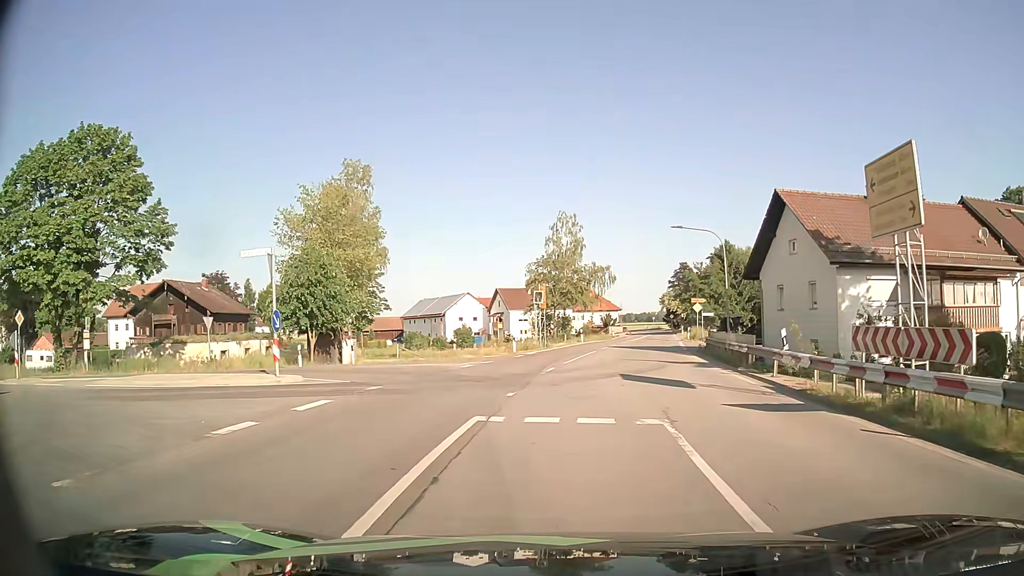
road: secondary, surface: asphalt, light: Day
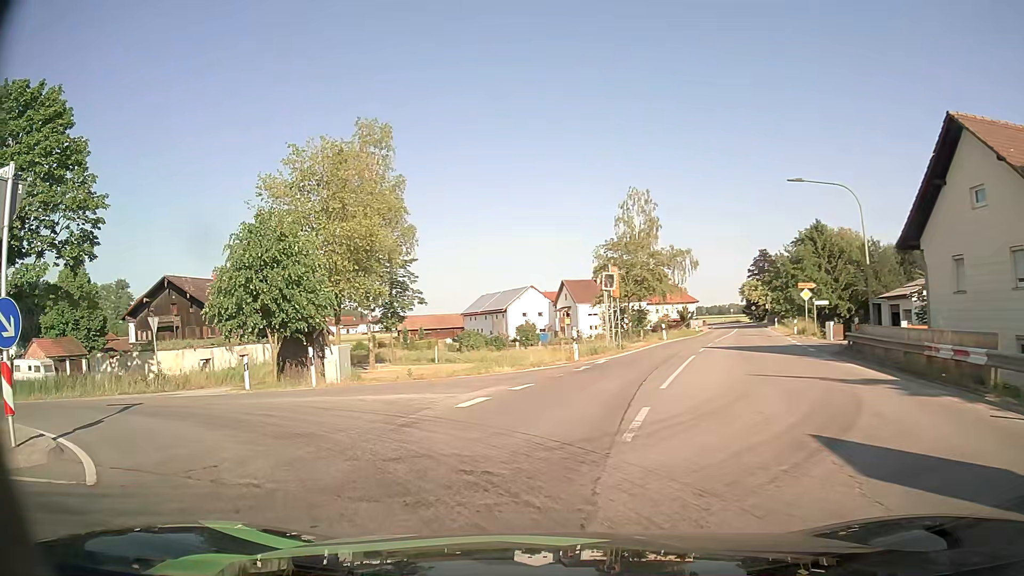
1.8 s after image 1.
(+0.1, +11.1) m; -5°
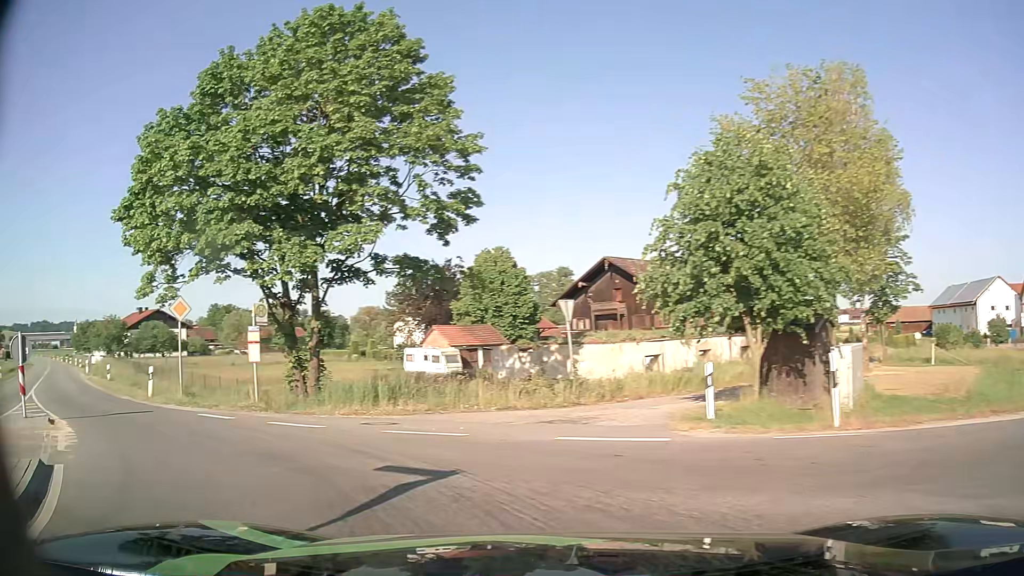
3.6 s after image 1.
(-2.6, +8.2) m; -39°
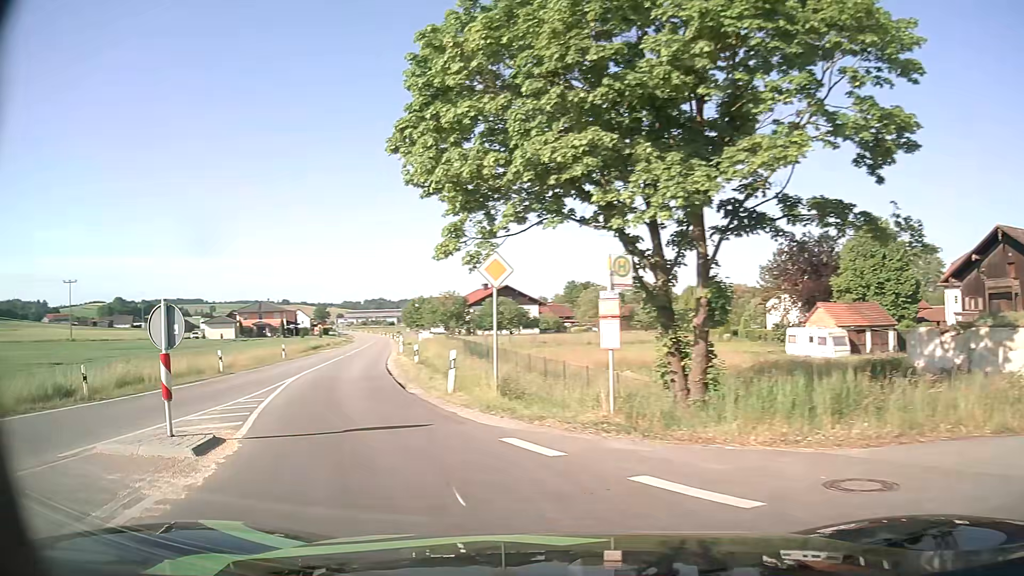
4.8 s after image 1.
(-1.9, +6.6) m; -31°
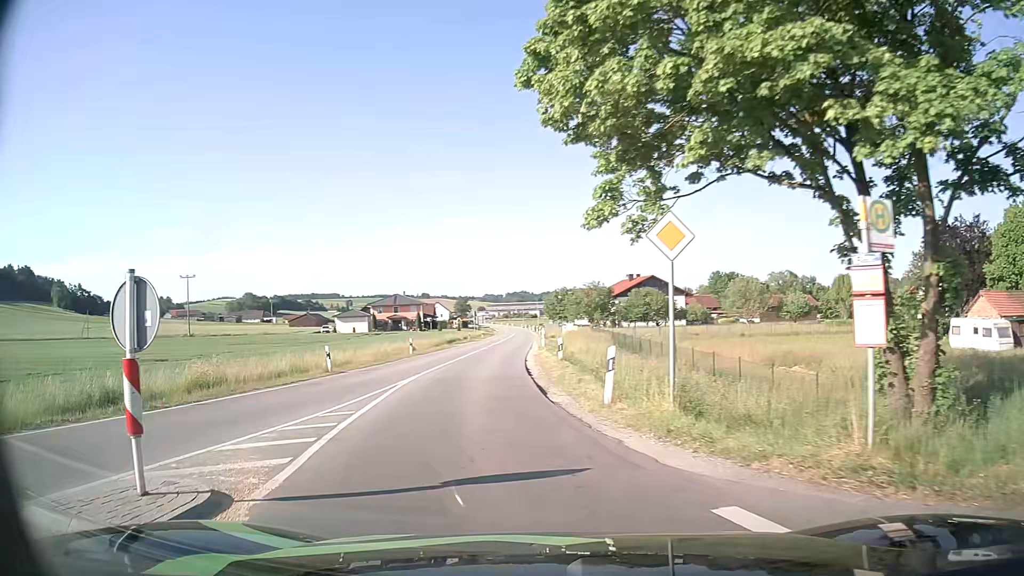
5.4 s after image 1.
(-0.5, +4.1) m; -13°
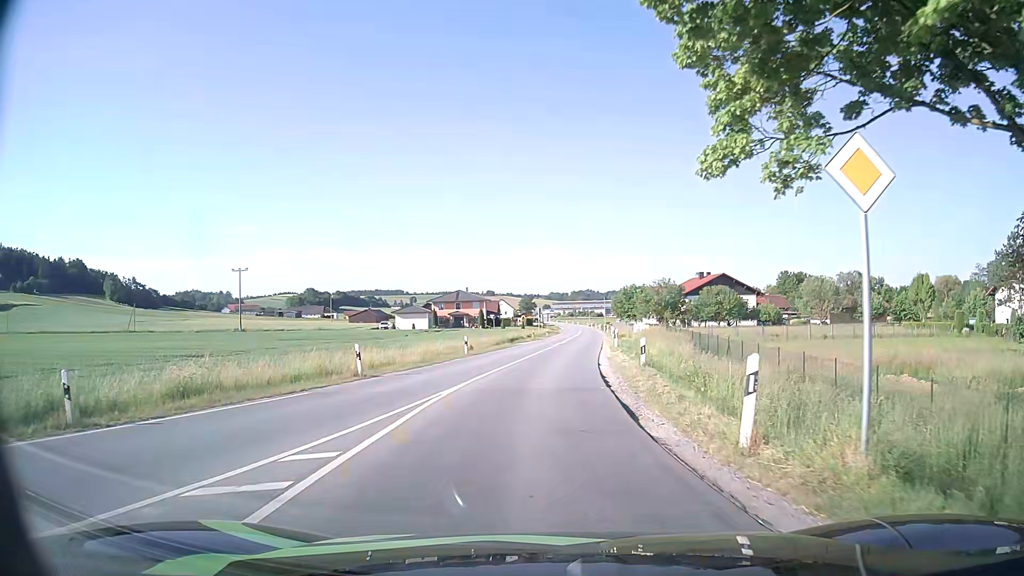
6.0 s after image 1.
(-0.3, +4.6) m; -6°
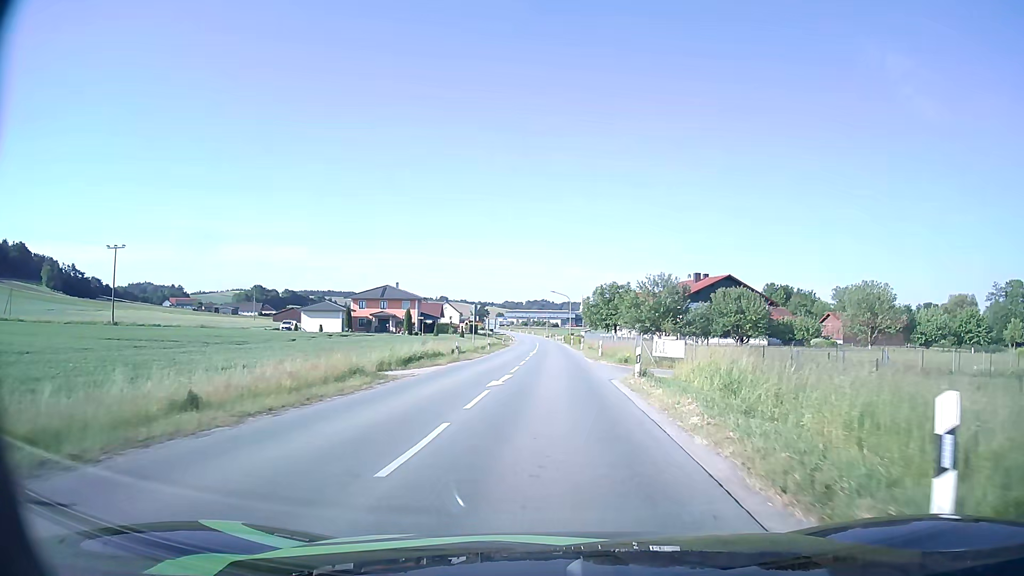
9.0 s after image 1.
(+0.8, +31.7) m; +4°
